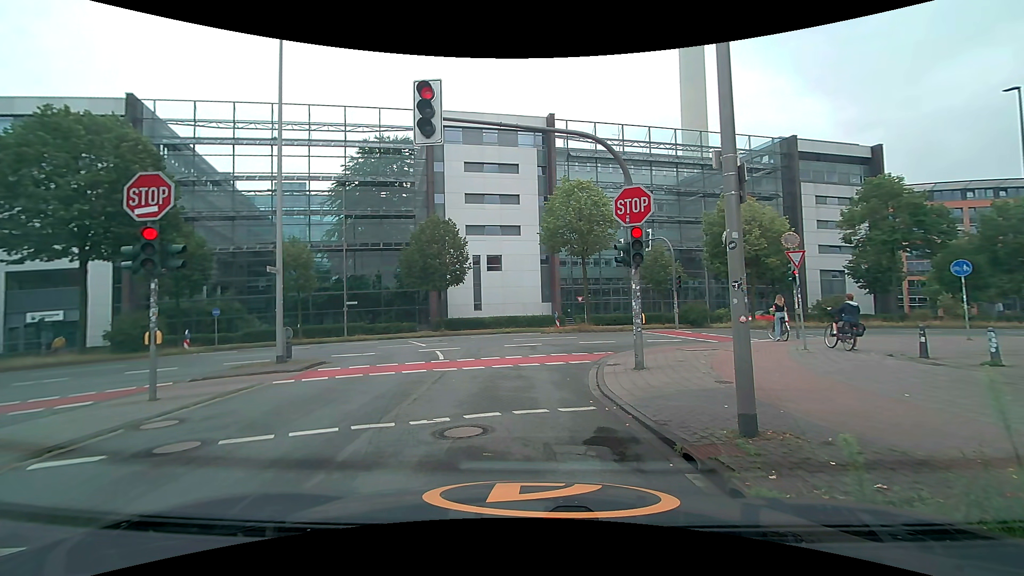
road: unclassified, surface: asphalt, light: Day
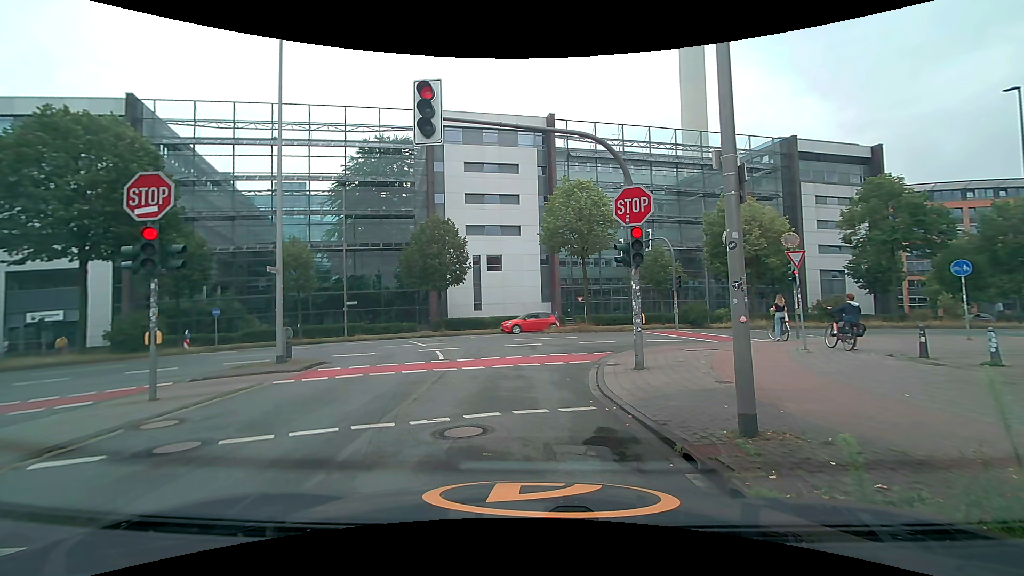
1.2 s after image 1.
(0.0, 0.0) m; 0°
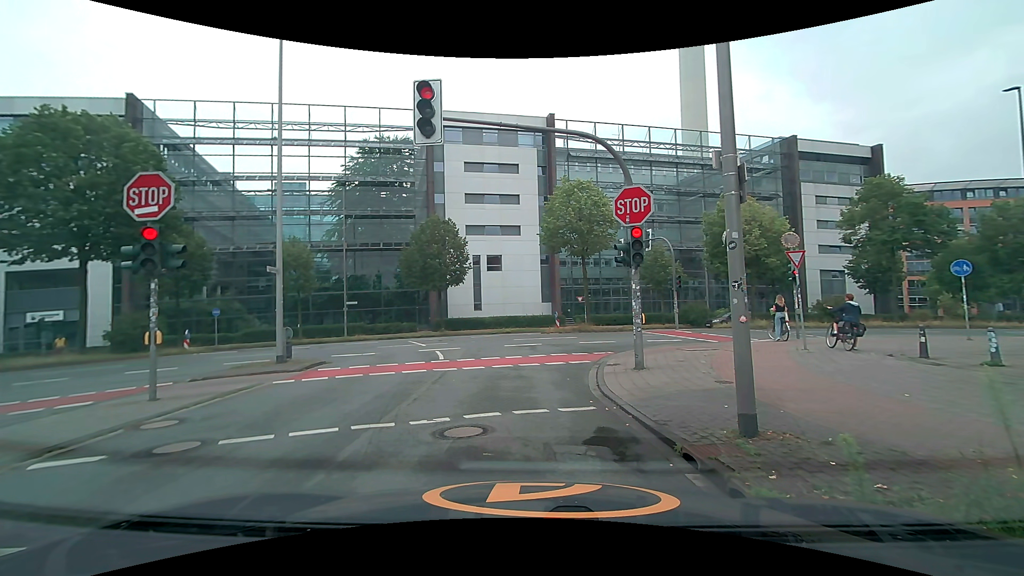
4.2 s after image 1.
(0.0, 0.0) m; 0°
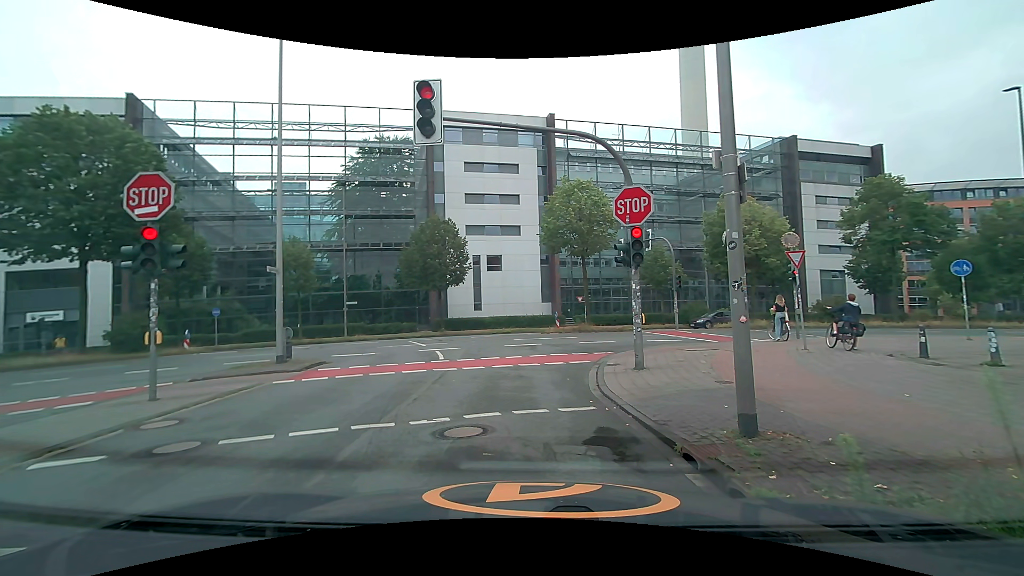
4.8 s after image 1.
(0.0, 0.0) m; 0°
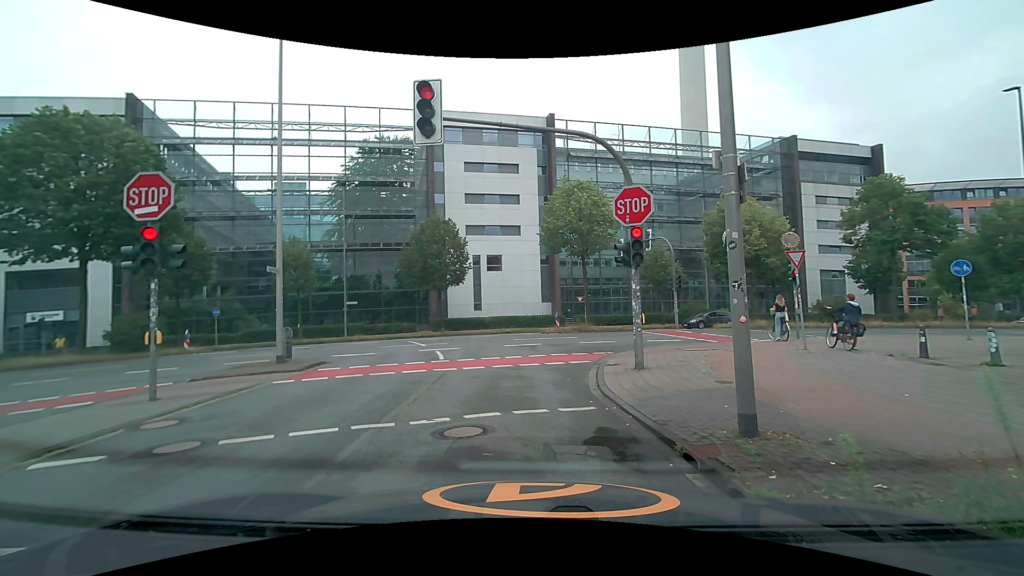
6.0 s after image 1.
(0.0, 0.0) m; 0°
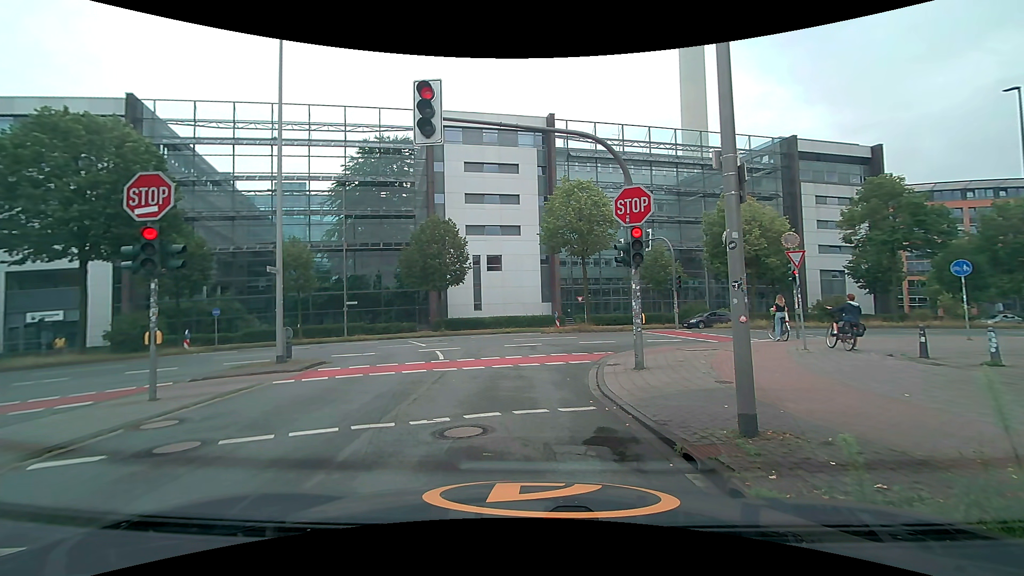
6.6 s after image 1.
(0.0, 0.0) m; 0°
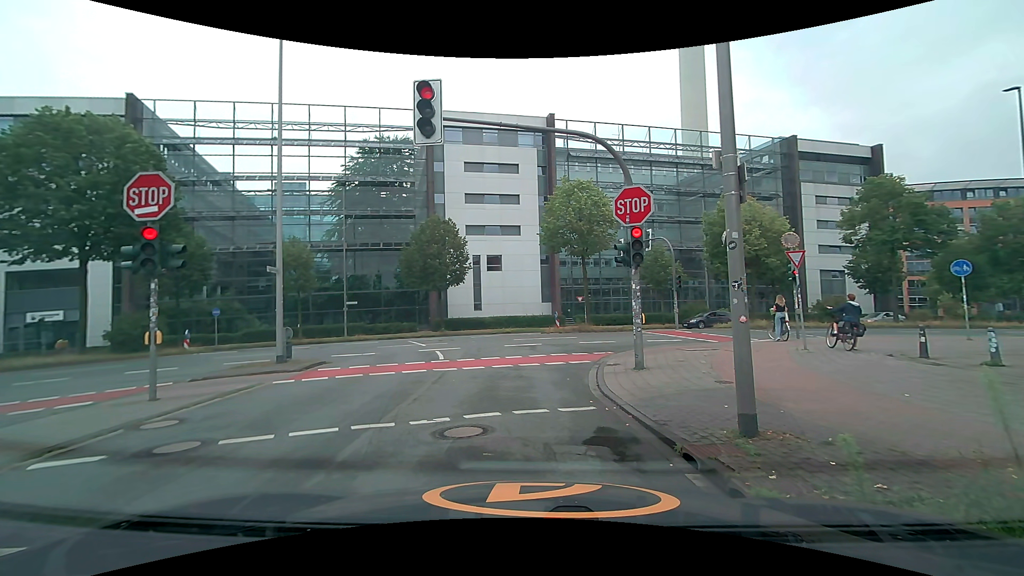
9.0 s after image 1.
(0.0, 0.0) m; 0°
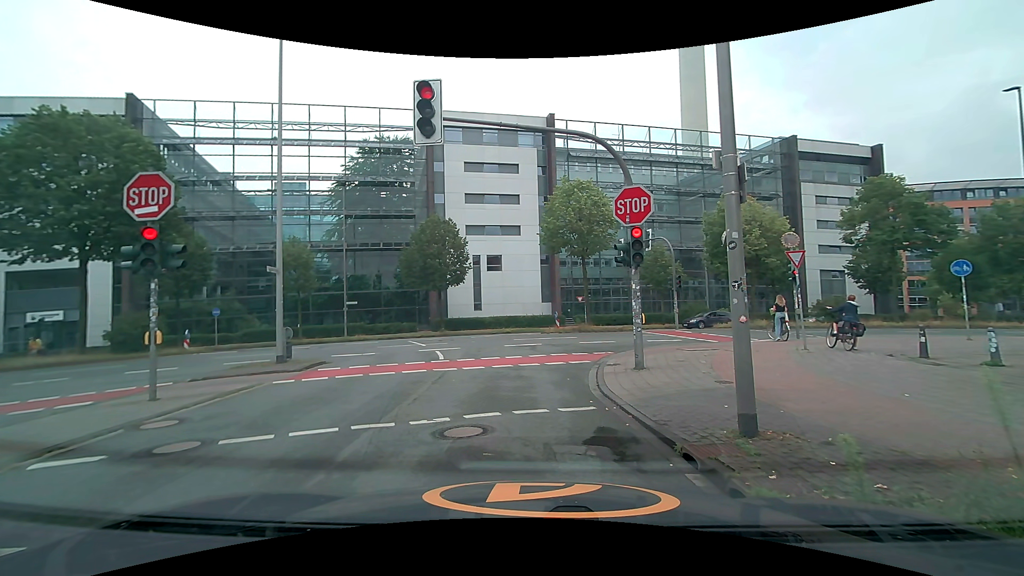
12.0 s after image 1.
(0.0, 0.0) m; 0°
